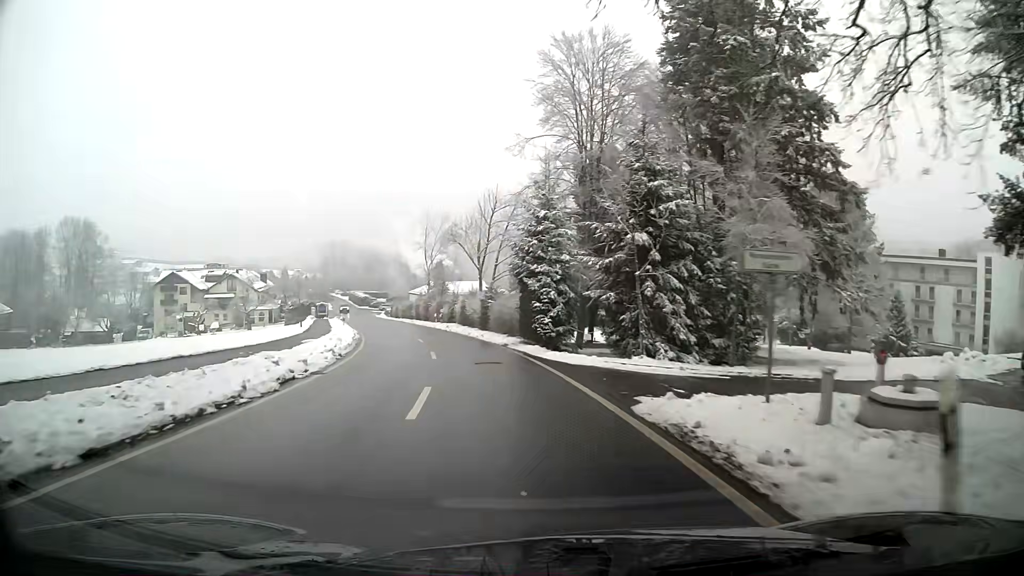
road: tertiary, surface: asphalt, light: Day
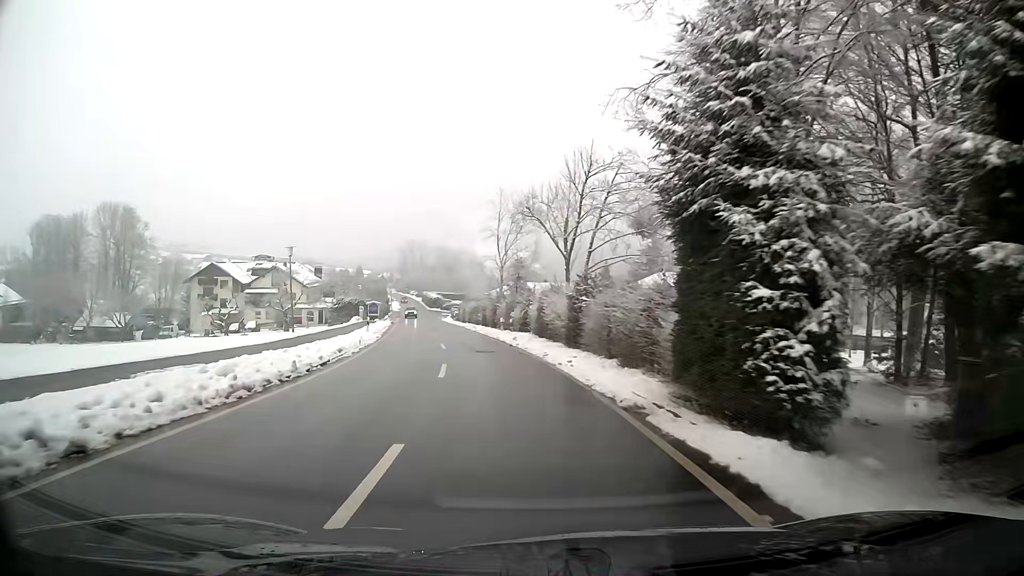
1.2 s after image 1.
(-0.9, +17.5) m; -6°
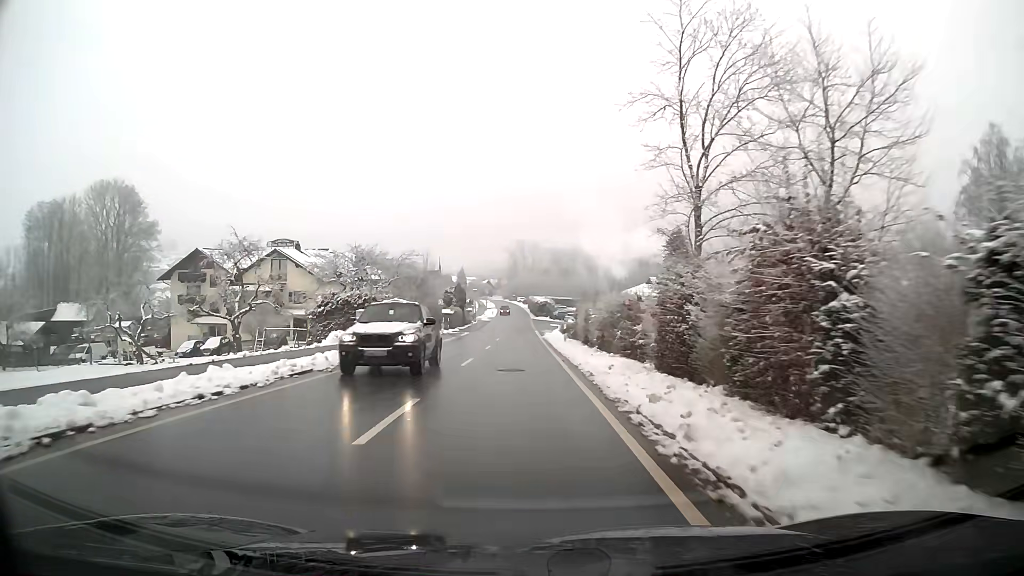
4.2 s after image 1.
(-4.0, +43.5) m; -9°
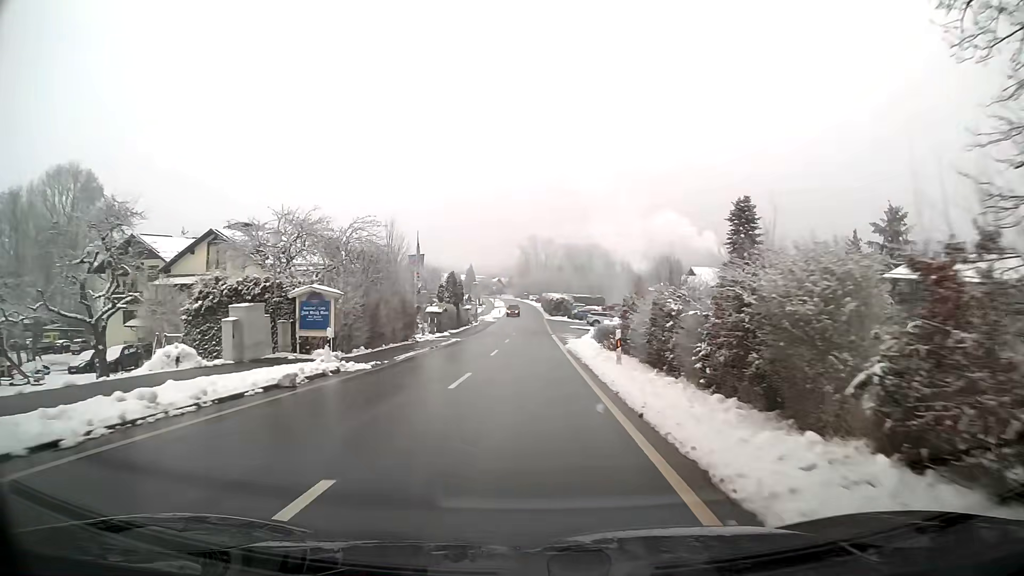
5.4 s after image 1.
(-0.2, +17.3) m; -1°
